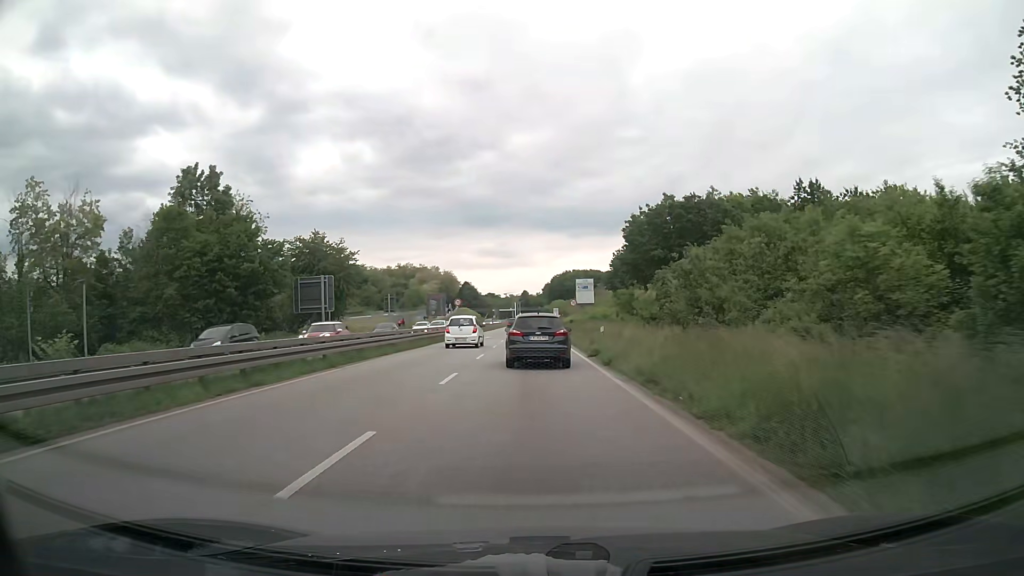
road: primary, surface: asphalt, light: Day
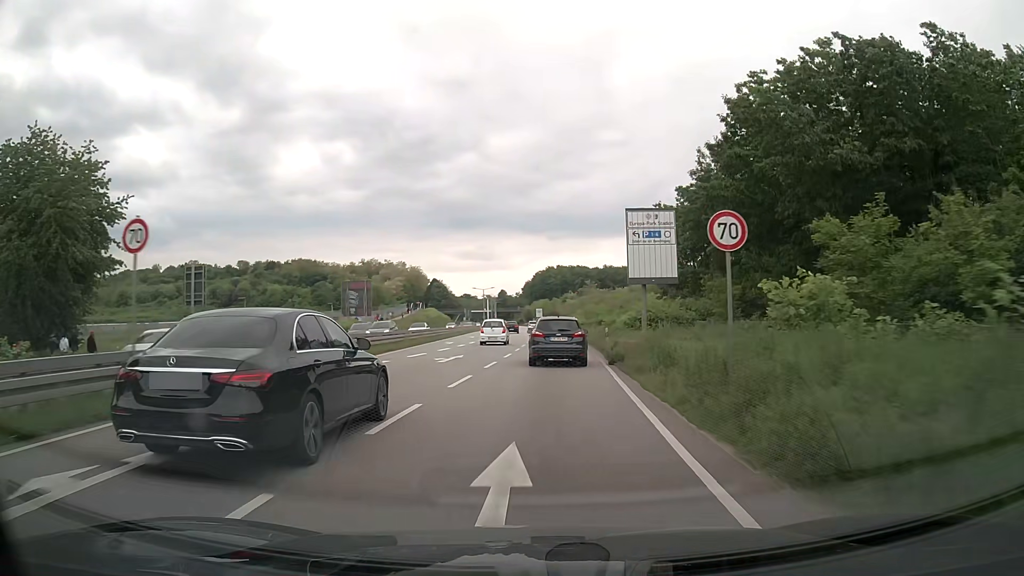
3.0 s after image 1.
(+0.1, +45.0) m; +1°
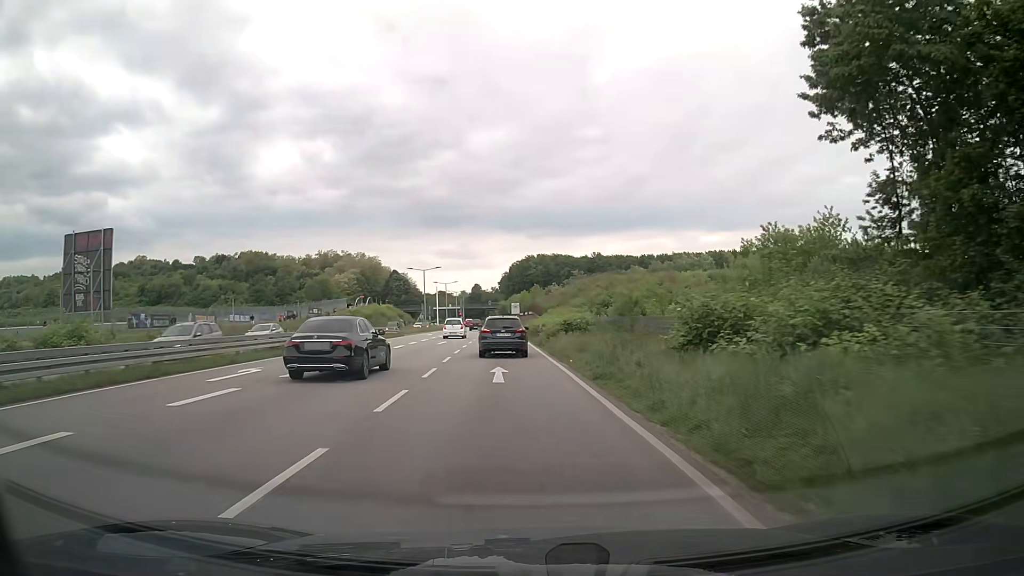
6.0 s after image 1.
(+1.9, +46.1) m; +2°
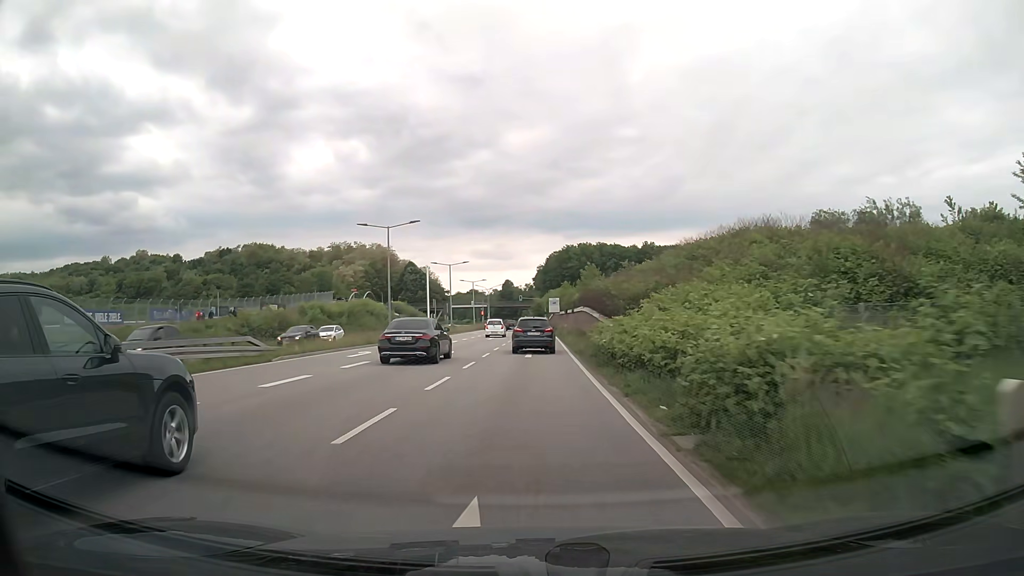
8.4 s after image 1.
(-1.3, +39.0) m; -3°
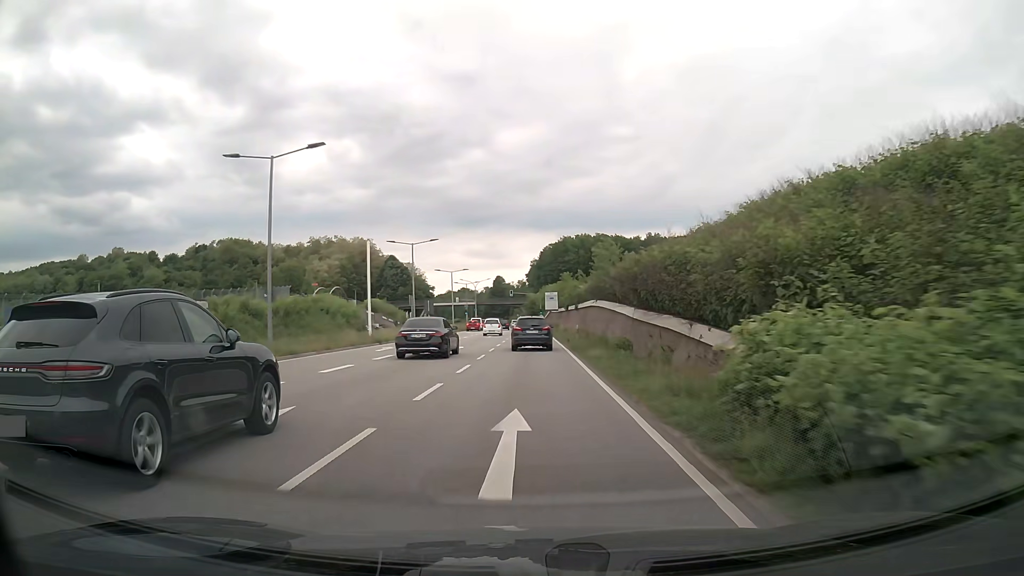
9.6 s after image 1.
(+0.1, +20.1) m; +1°
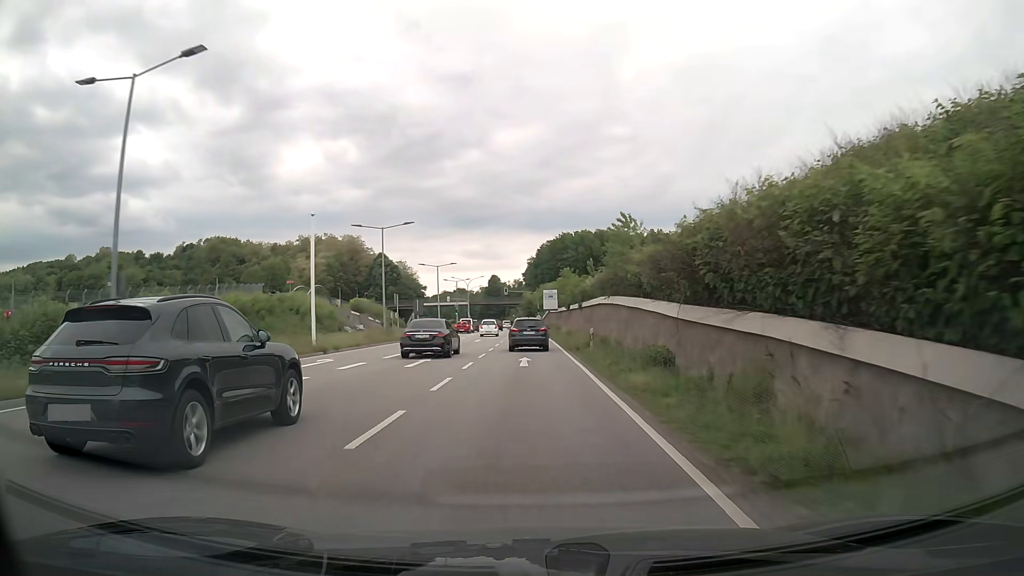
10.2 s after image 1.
(0.0, +10.2) m; 0°
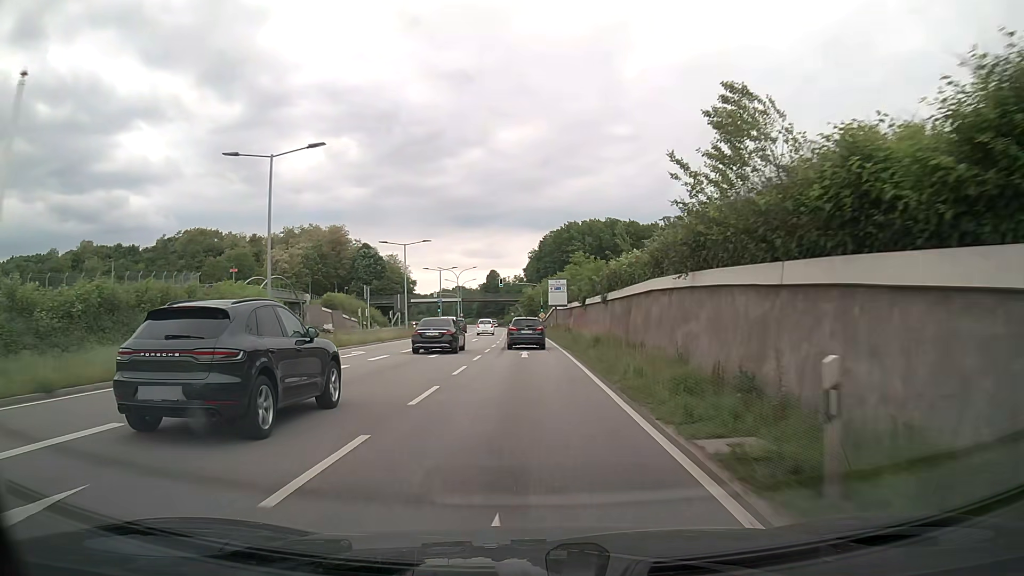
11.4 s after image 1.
(+0.1, +20.4) m; 0°
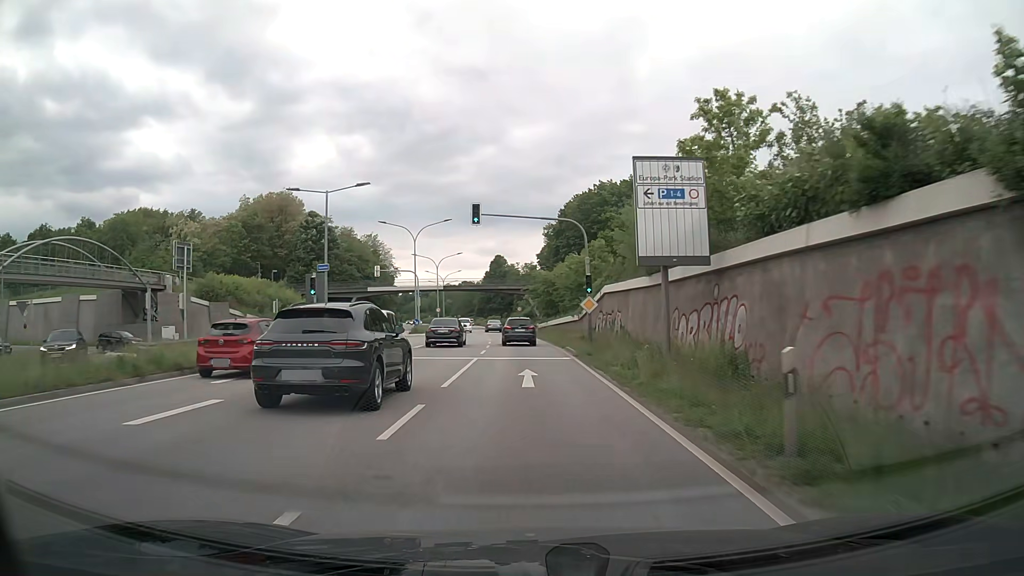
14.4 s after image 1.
(-0.6, +51.3) m; -1°
(0, +10) (0, +20) (0, +30) (-1, +40) (-1, +50) (-2, +60) (-3, +70) (-4, +80) (-5, +90) (-7, +100) m
